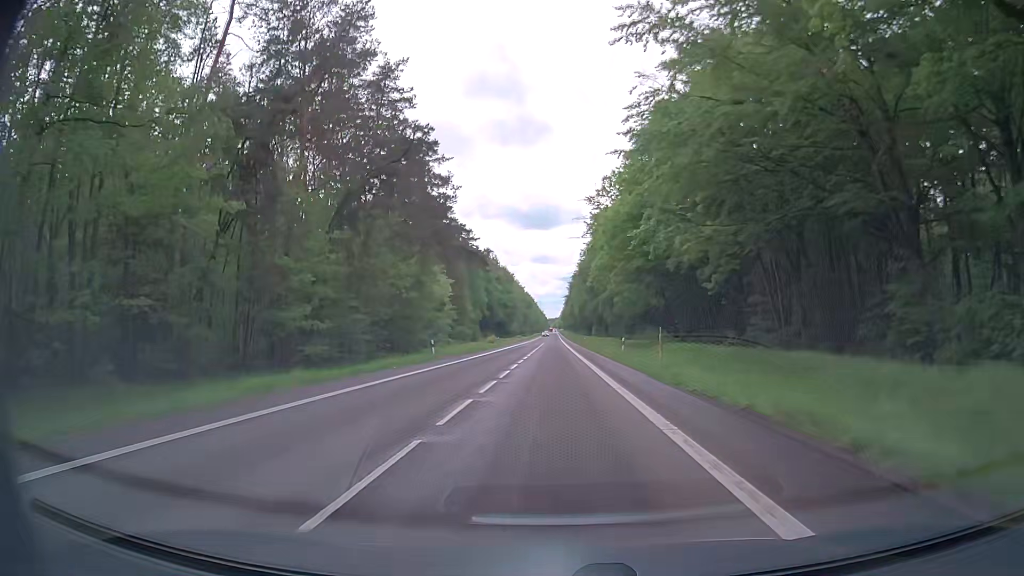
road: secondary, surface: asphalt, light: Day
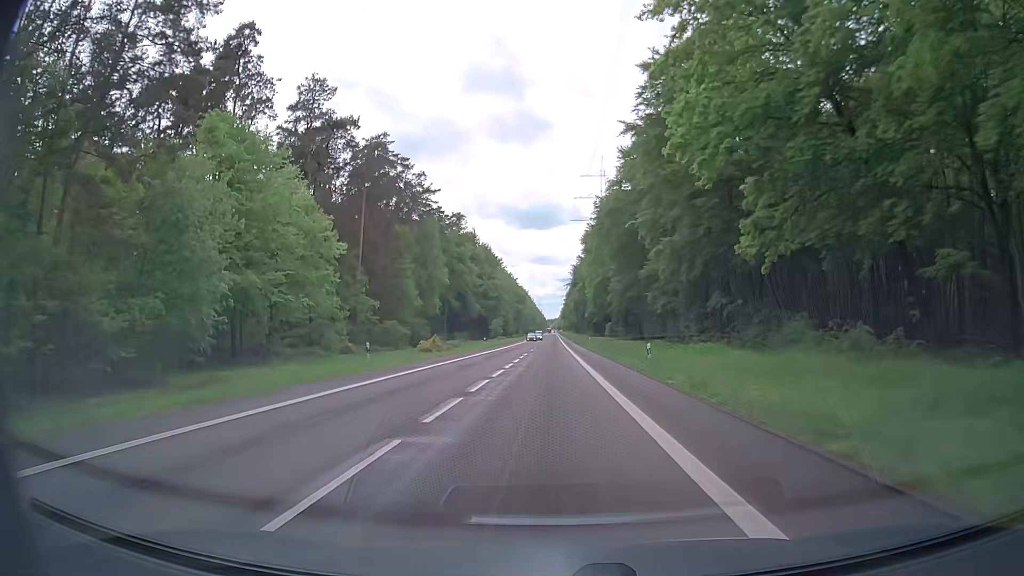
(+0.2, +65.2) m; 0°
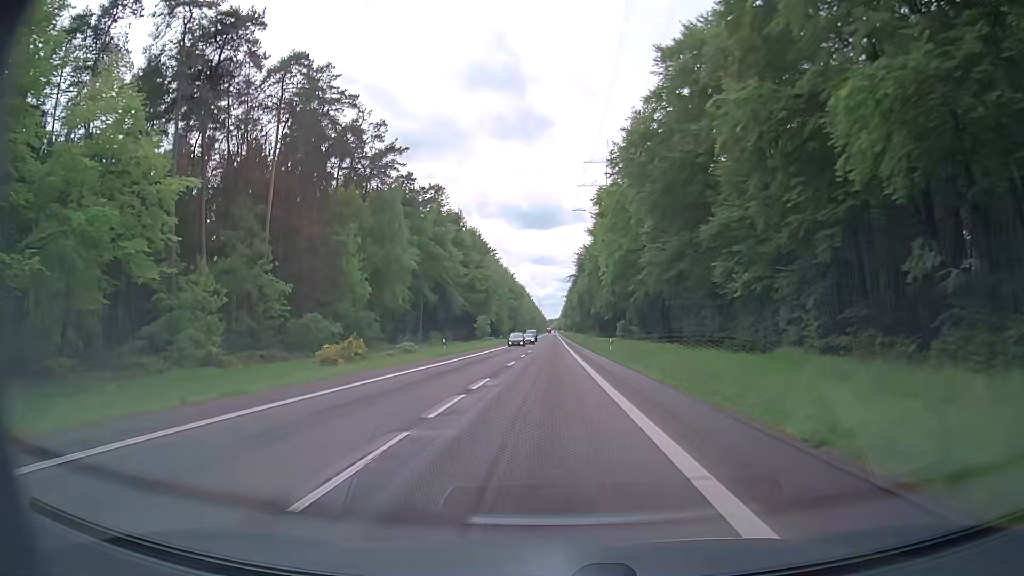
(+0.1, +29.2) m; 0°
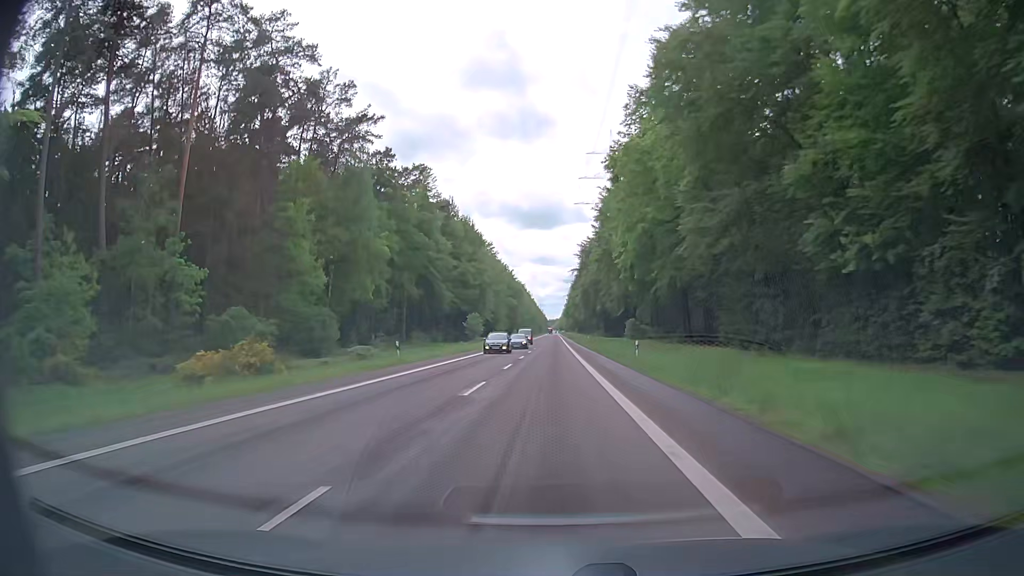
(+0.1, +15.2) m; 0°
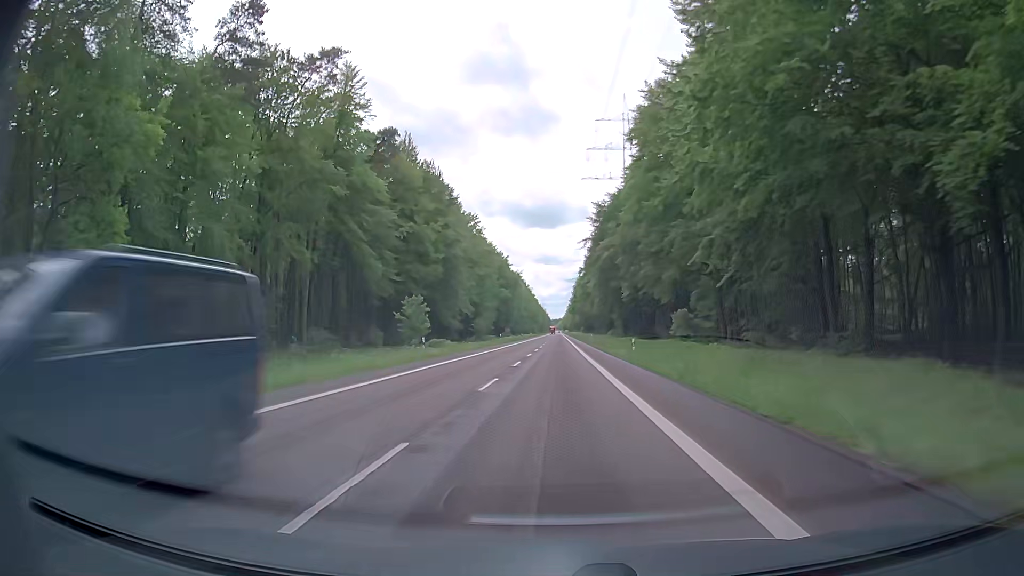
(-0.2, +46.6) m; -1°
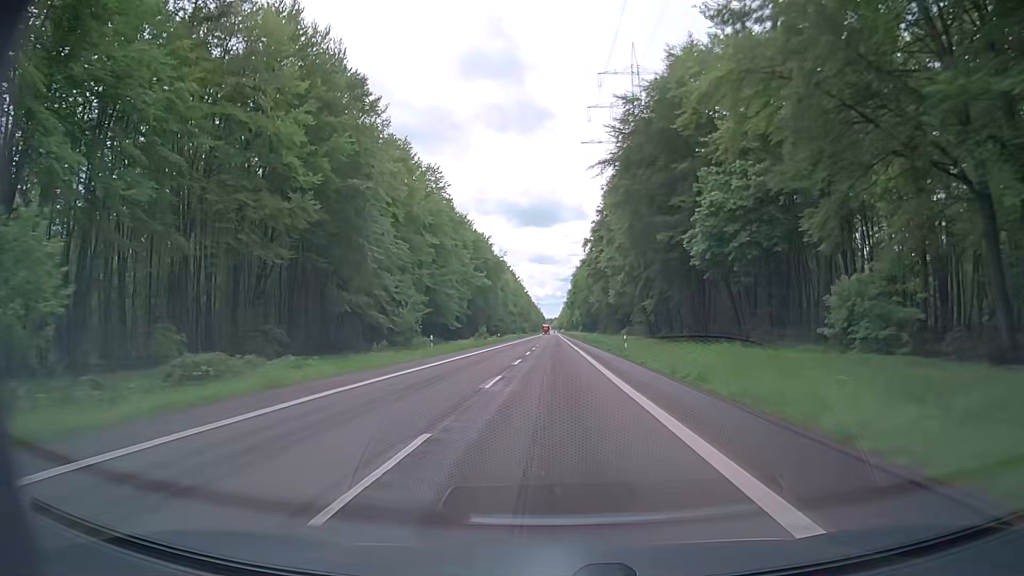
(+0.5, +46.4) m; +1°
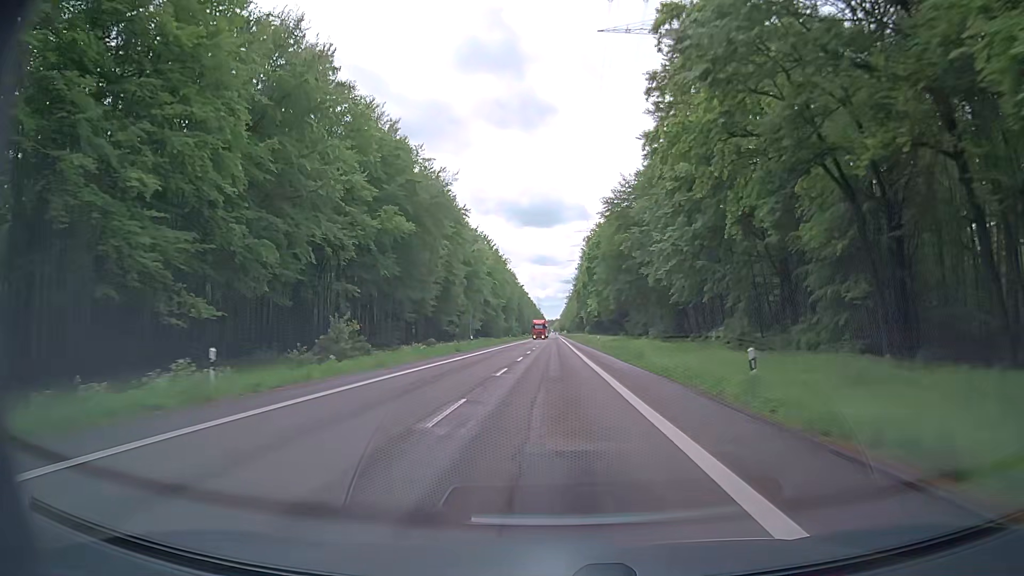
(+0.1, +77.6) m; 0°
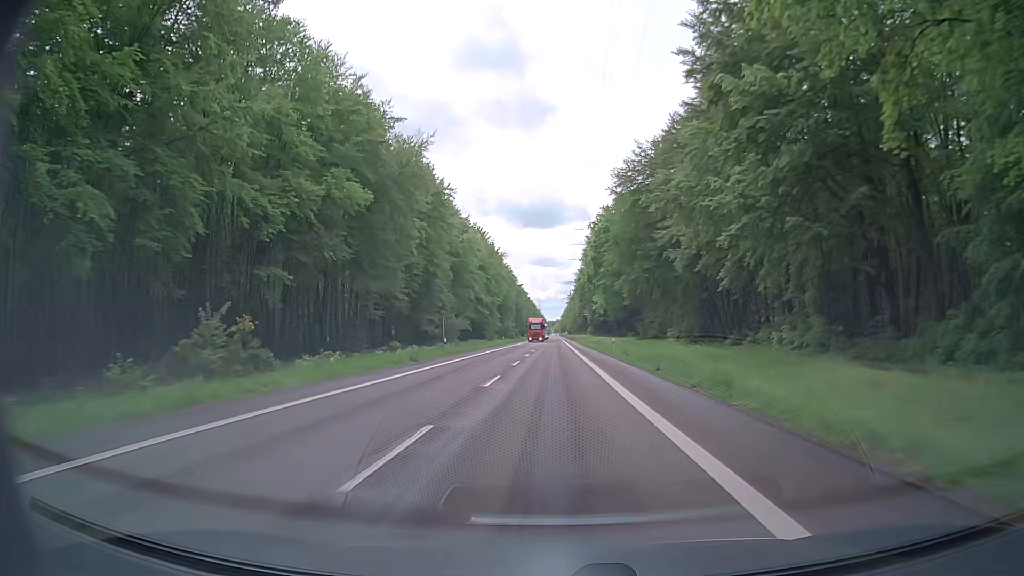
(0.0, +15.6) m; -1°
(0, +10) (0, +20) (0, +30) (0, +40) (+1, +50) (+1, +60) (+1, +70) (+1, +80) (+1, +90) (+1, +100) m
